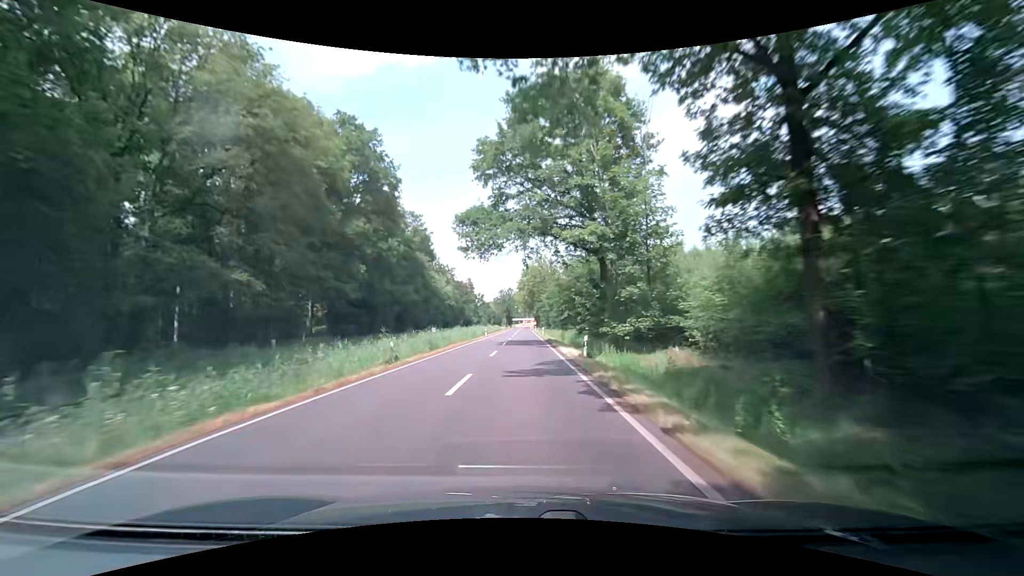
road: secondary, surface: asphalt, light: Day
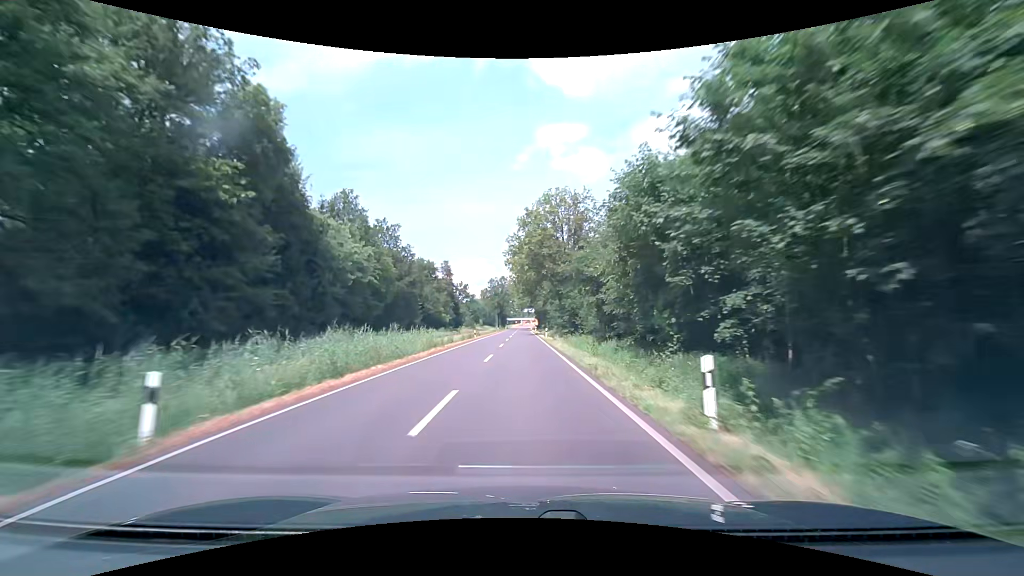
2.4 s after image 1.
(+0.3, +63.3) m; 0°
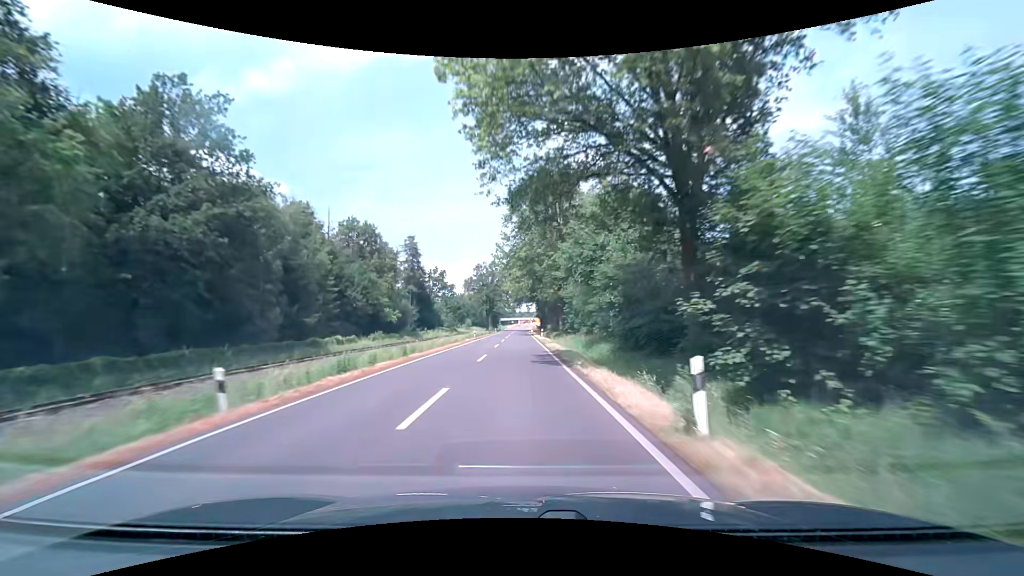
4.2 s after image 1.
(+0.1, +47.4) m; 0°
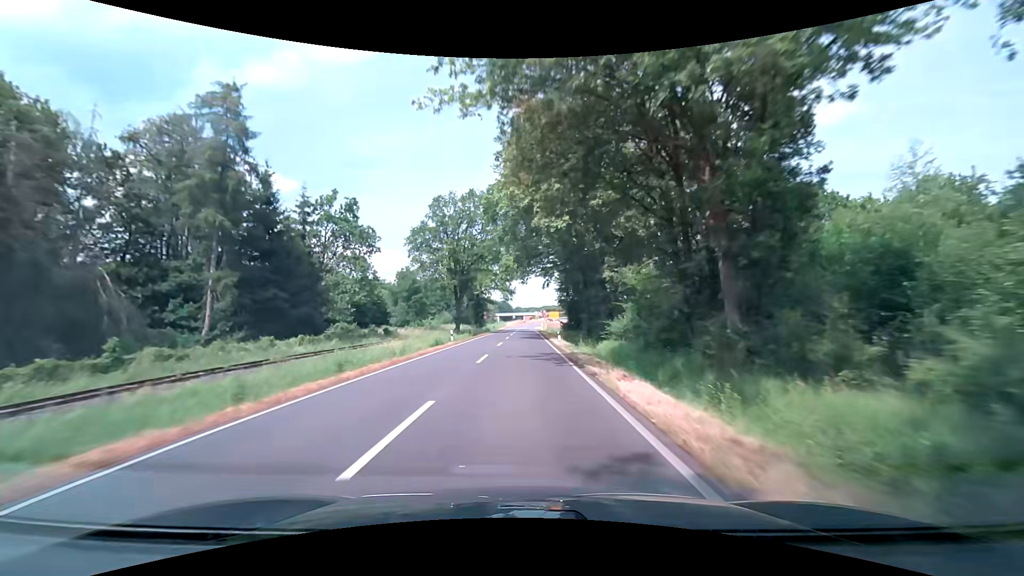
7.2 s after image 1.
(-0.2, +73.4) m; 0°
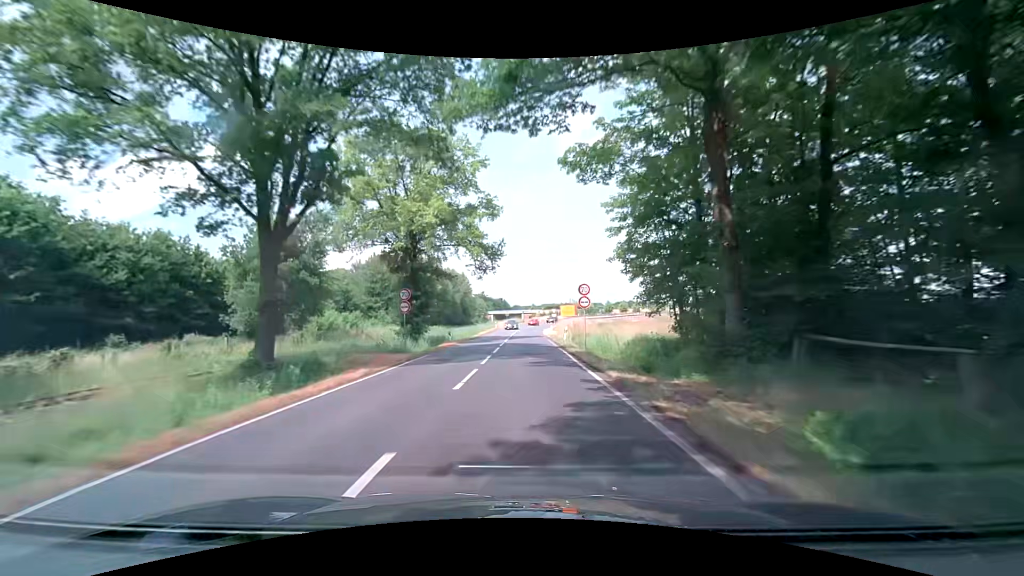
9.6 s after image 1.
(-0.1, +50.7) m; 0°
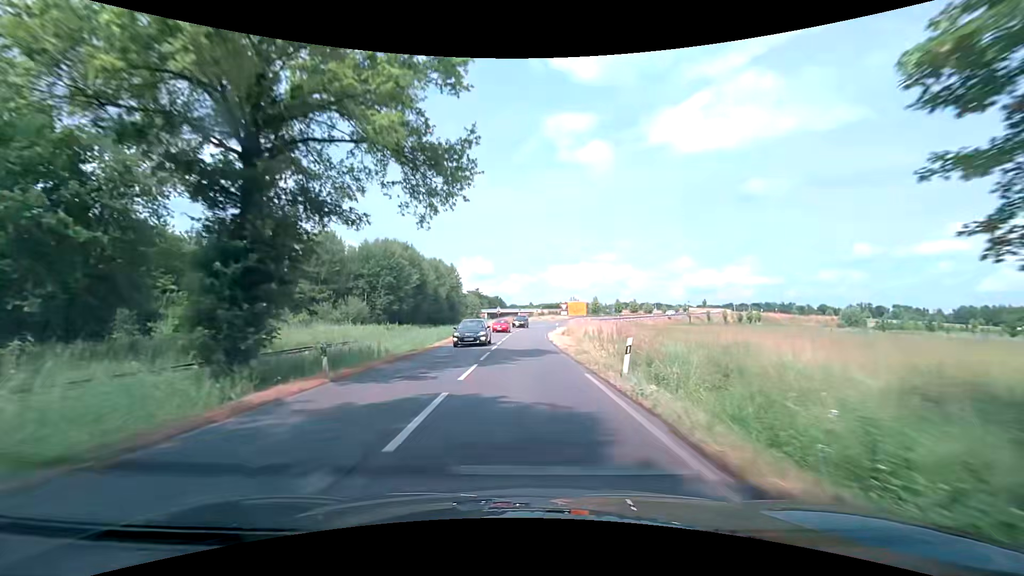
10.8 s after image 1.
(+0.2, +22.3) m; 0°
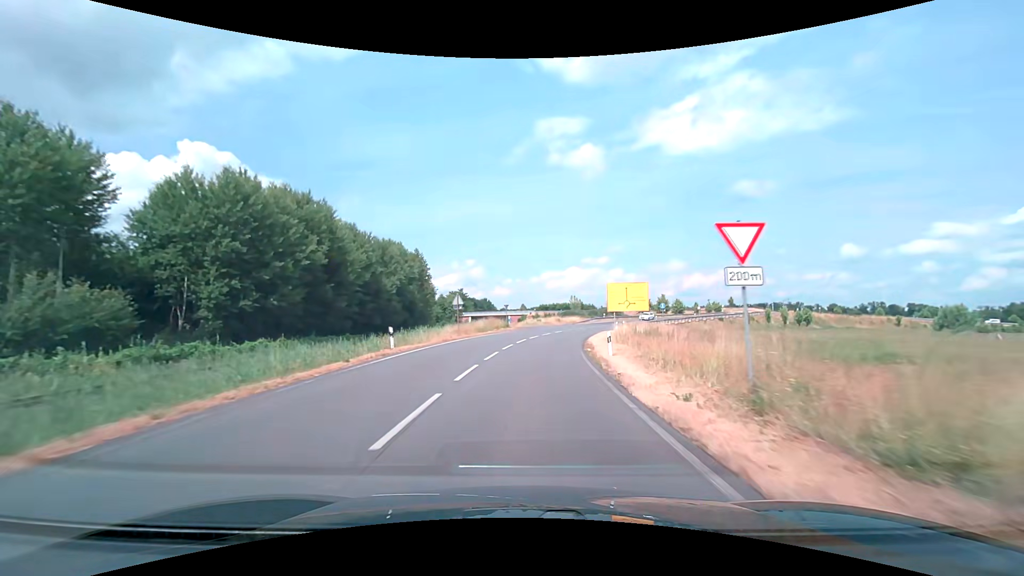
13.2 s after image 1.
(+0.8, +41.5) m; +2°
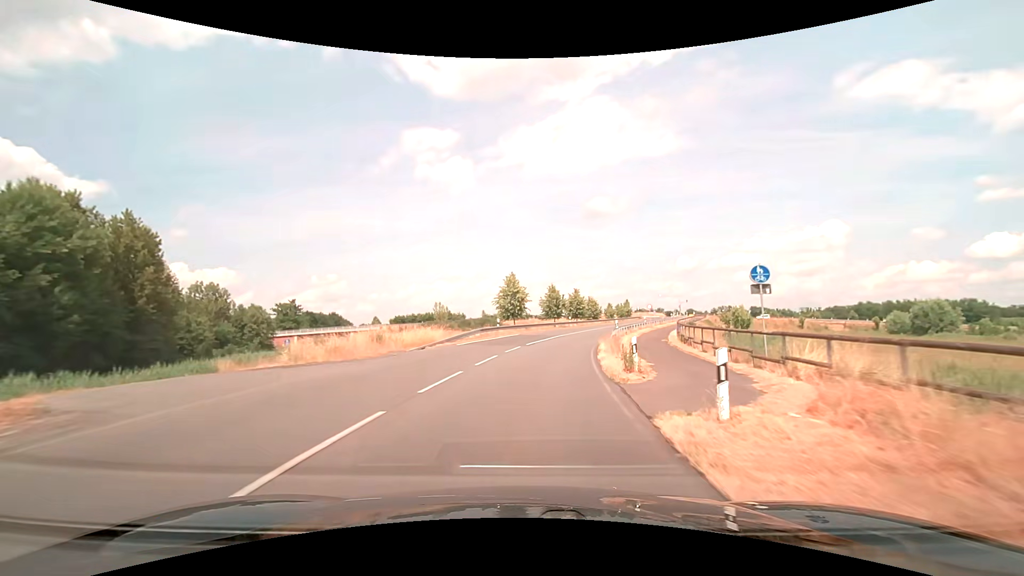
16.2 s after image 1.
(+5.3, +48.9) m; +15°
